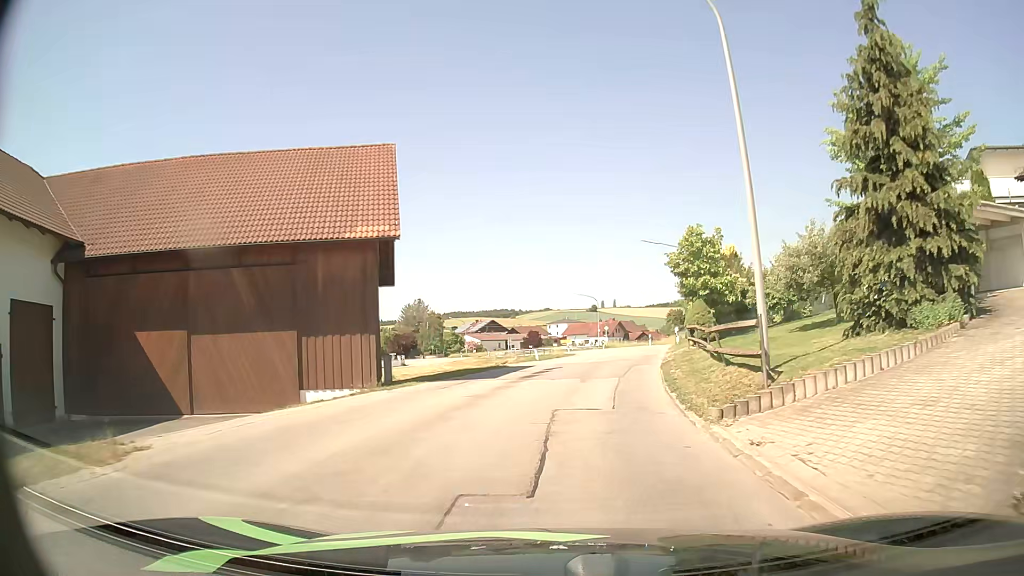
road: secondary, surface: asphalt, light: Day
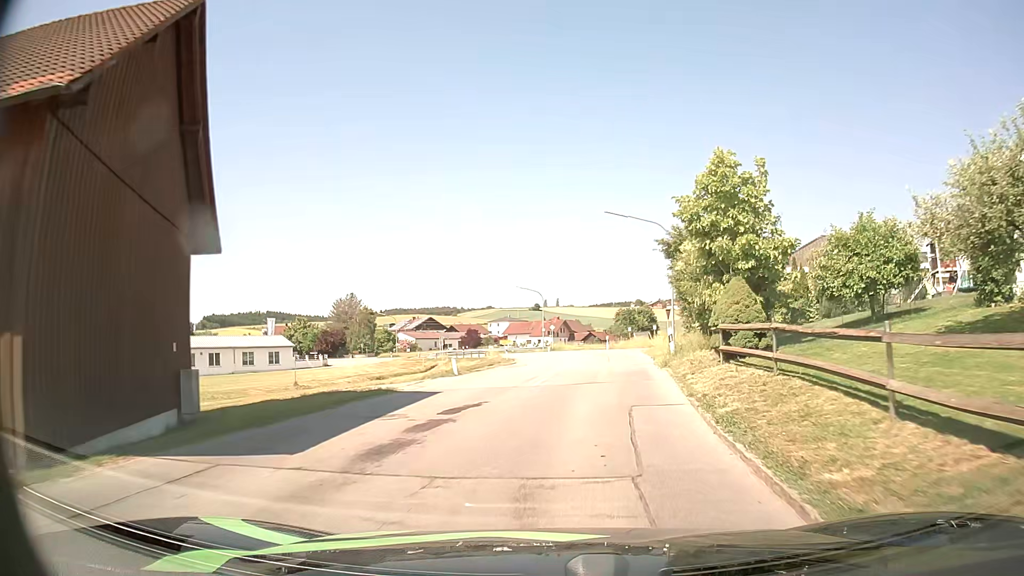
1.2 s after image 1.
(+0.4, +12.0) m; +5°
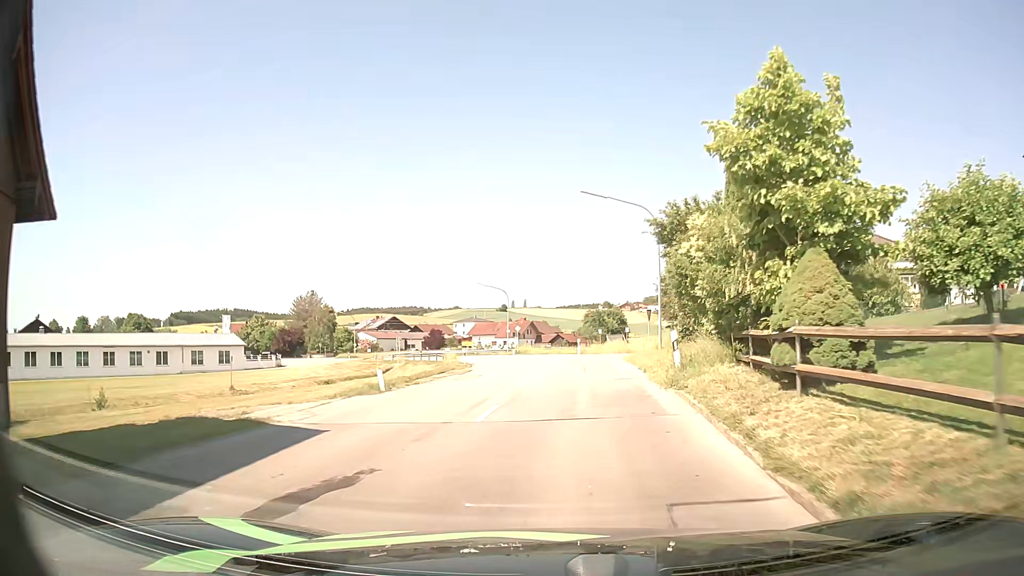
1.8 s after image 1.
(+0.1, +6.1) m; +2°
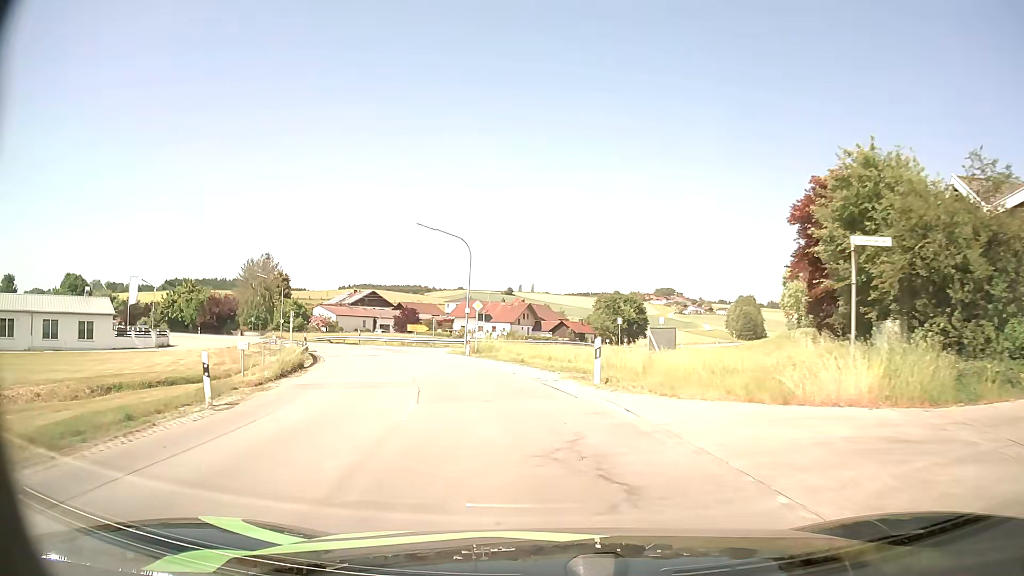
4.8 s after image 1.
(+1.8, +31.6) m; +1°
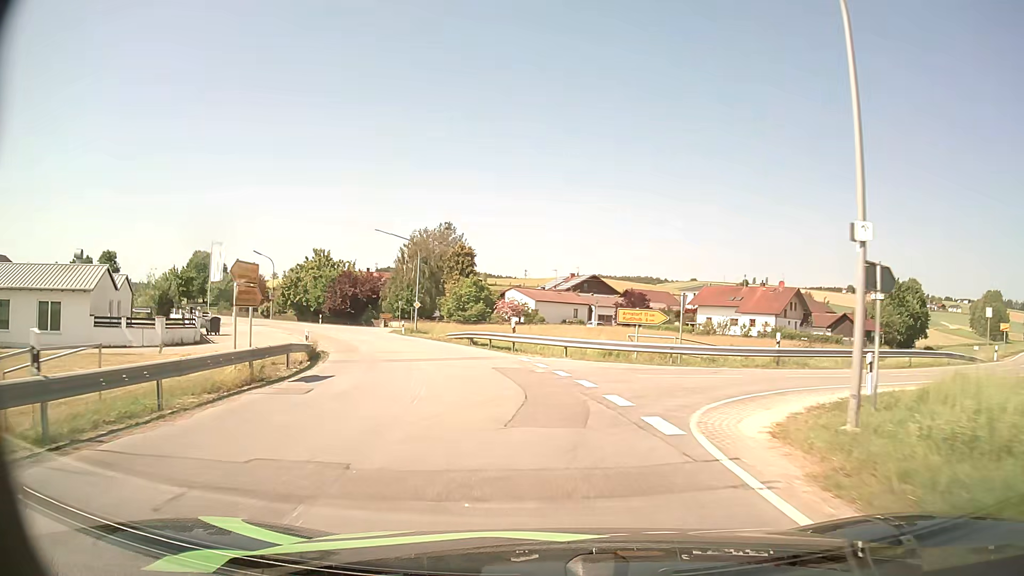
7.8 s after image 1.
(-5.6, +32.7) m; -20°
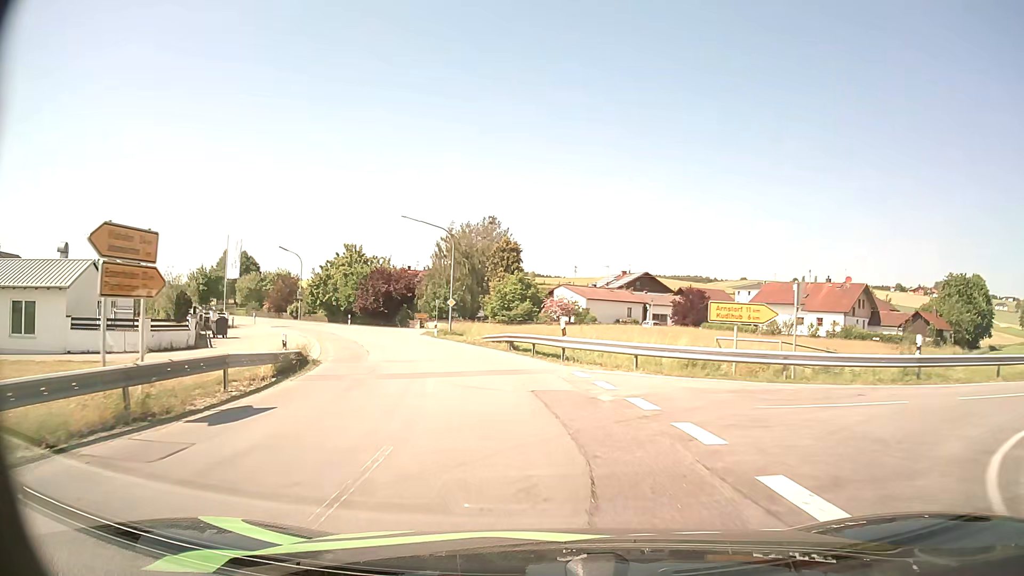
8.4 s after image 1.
(-0.2, +6.7) m; -4°
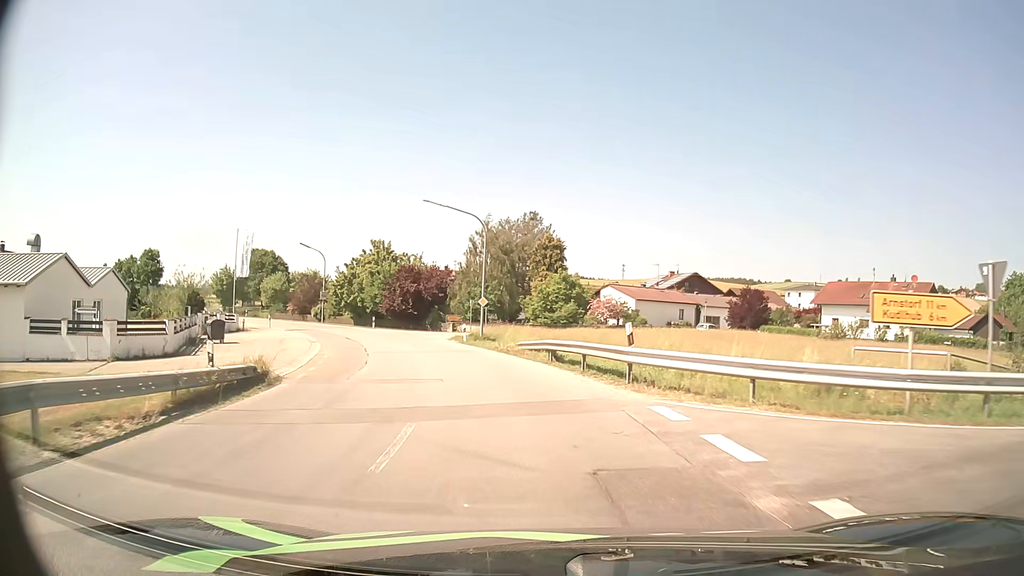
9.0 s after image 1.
(-0.2, +6.7) m; -4°
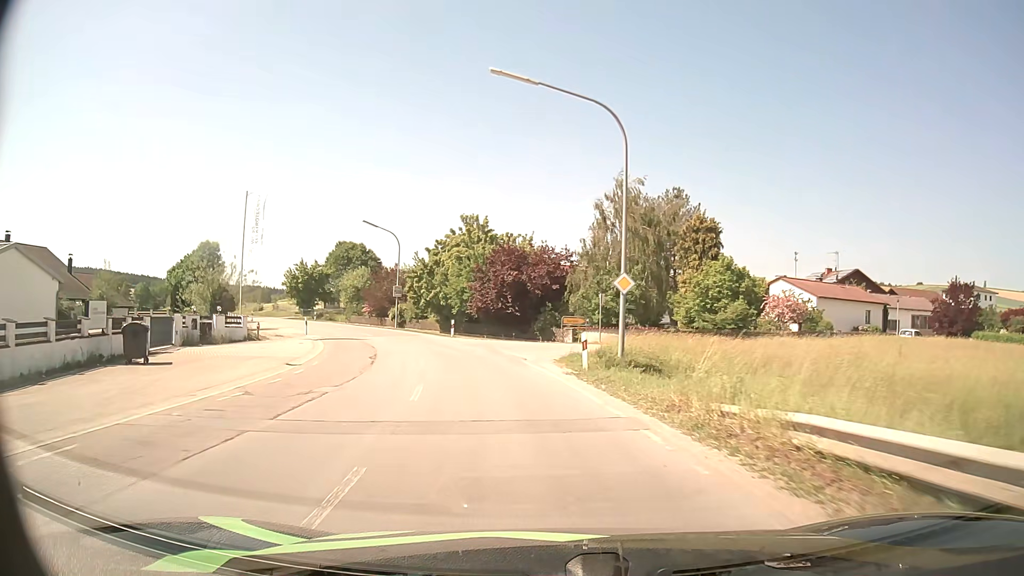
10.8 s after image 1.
(-1.7, +20.0) m; -11°
(-1, +10) (-2, +20) (-4, +30) (-8, +39) (-12, +48) (-17, +57) (-23, +65) (-29, +73) (-35, +81) (-41, +89) m
